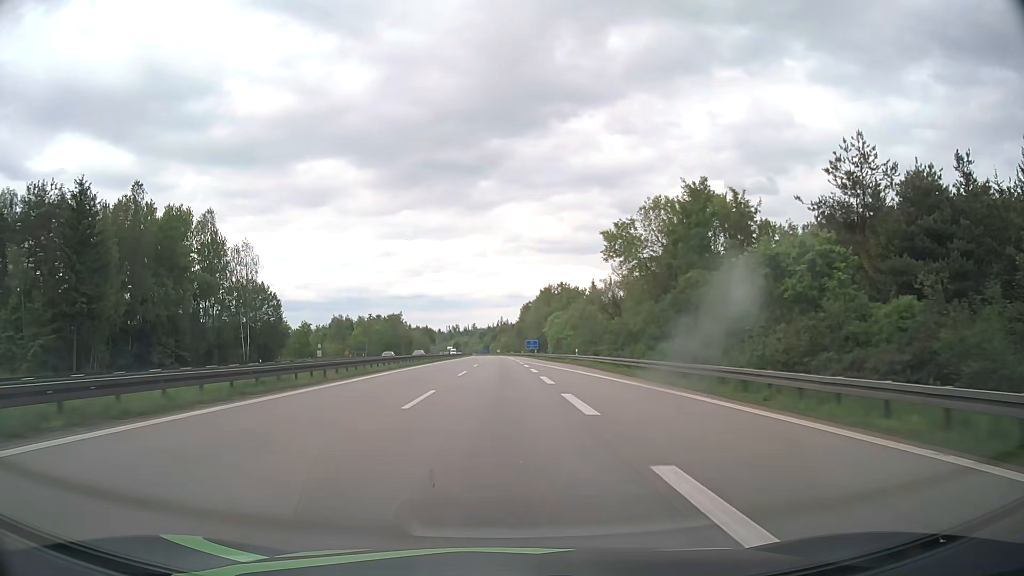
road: motorway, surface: asphalt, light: Day
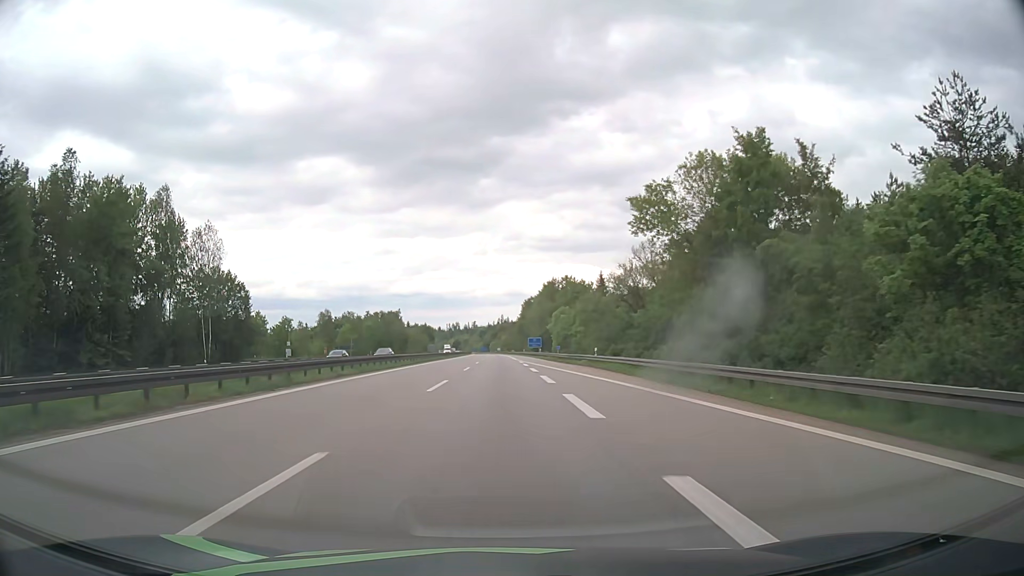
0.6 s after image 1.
(0.0, +12.9) m; 0°
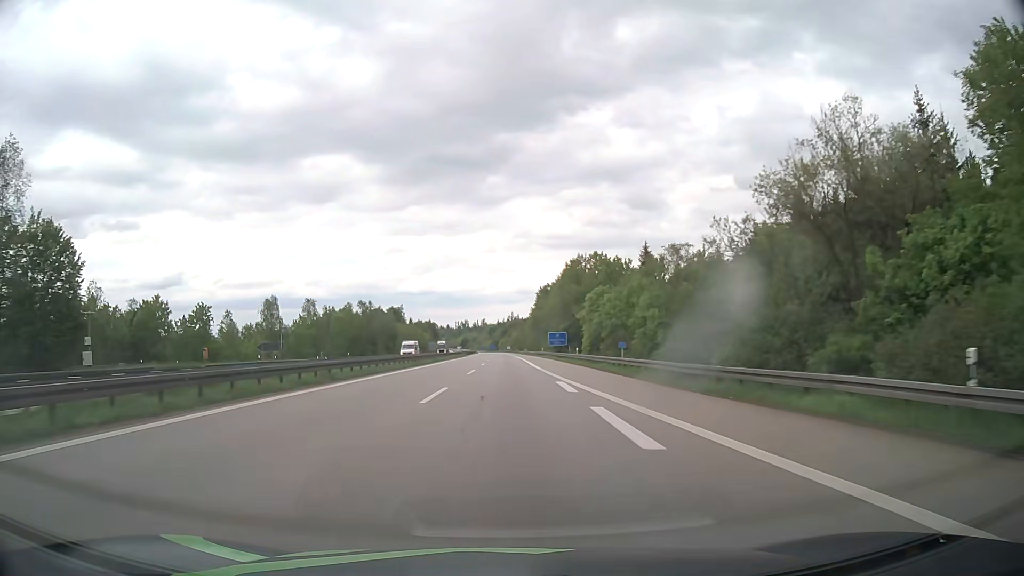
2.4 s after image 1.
(-0.3, +40.2) m; -1°
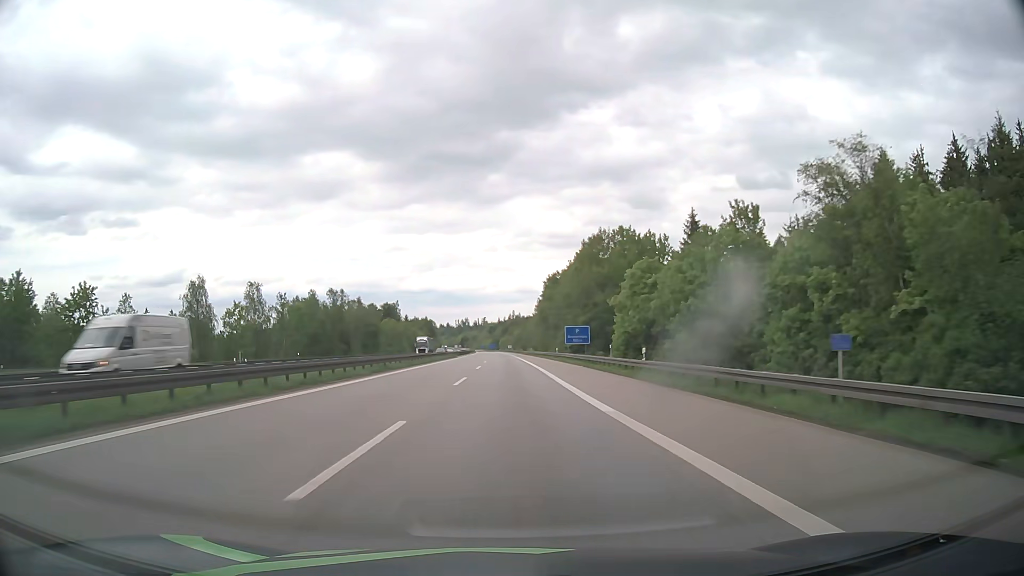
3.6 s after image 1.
(-0.2, +28.1) m; 0°
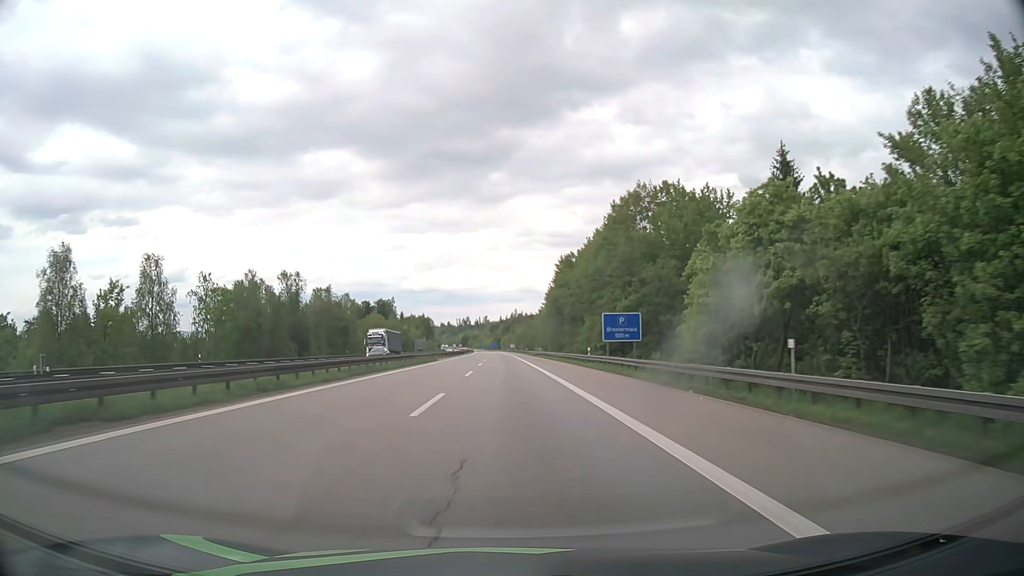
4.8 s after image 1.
(-0.1, +29.2) m; 0°
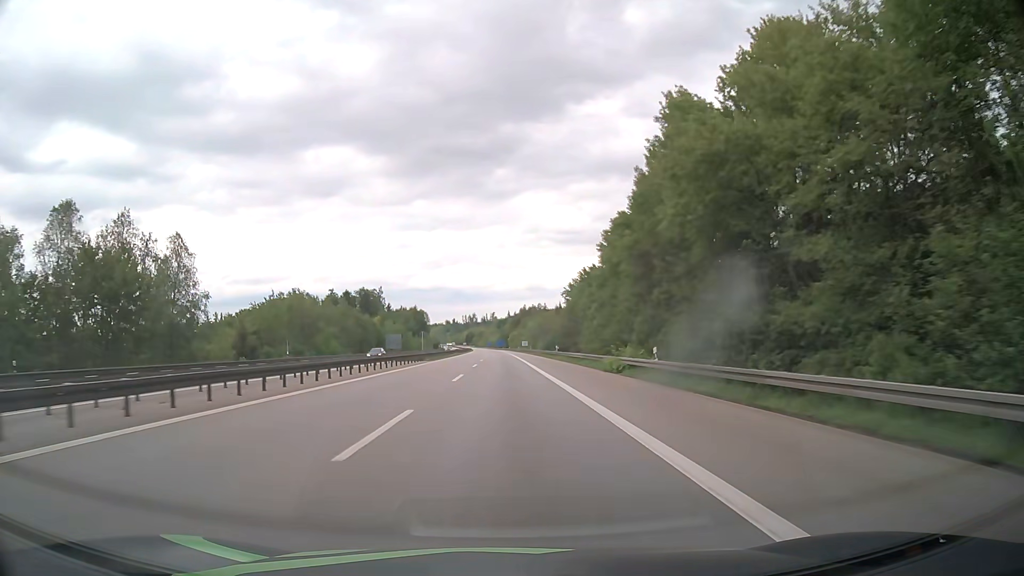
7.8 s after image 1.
(-0.3, +77.4) m; -1°
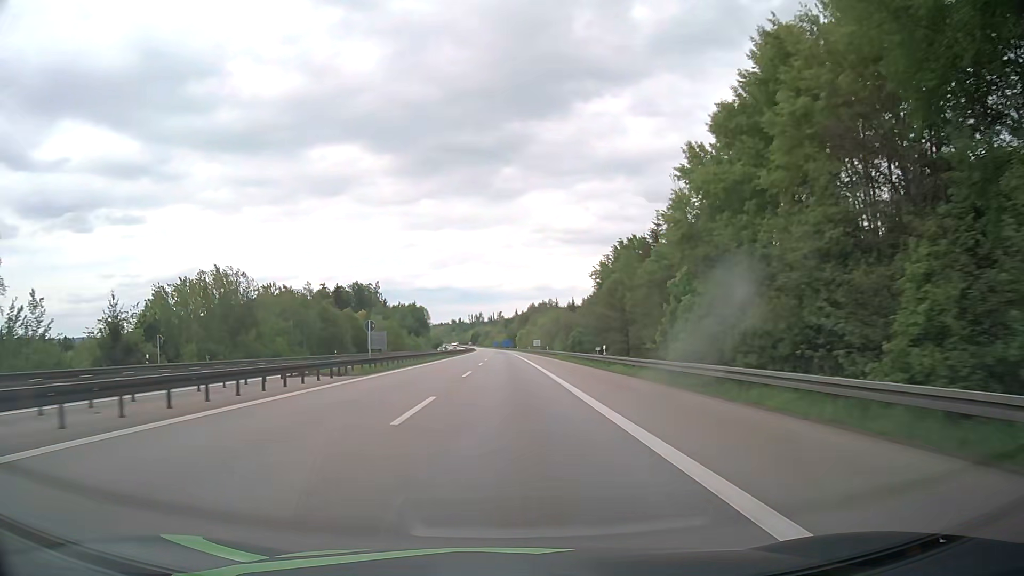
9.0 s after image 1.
(-0.3, +32.7) m; -1°
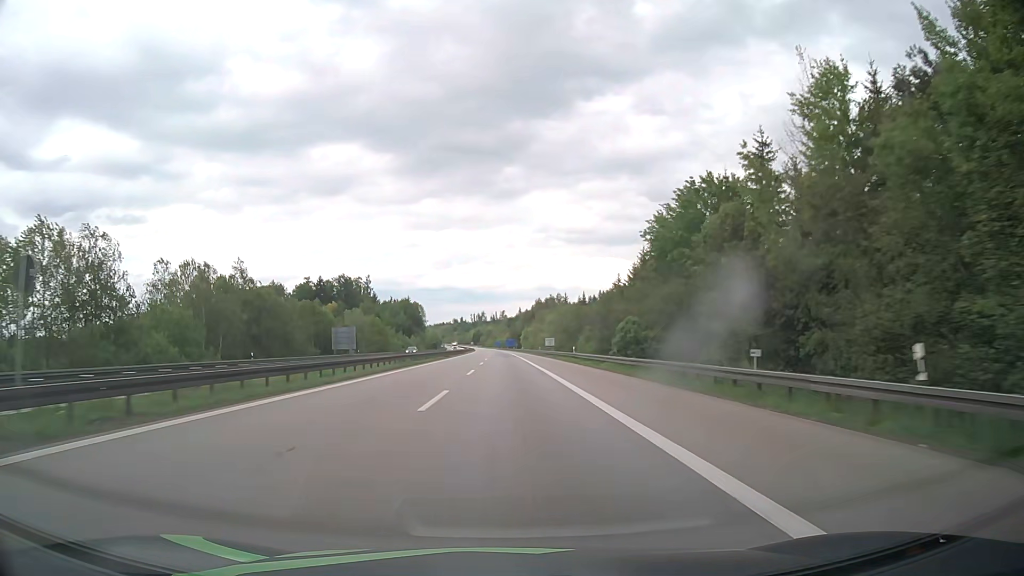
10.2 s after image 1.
(-0.2, +33.6) m; 0°
(0, +10) (0, +20) (0, +30) (0, +40) (0, +50) (0, +60) (-1, +70) (-1, +80) (-1, +90) (-1, +100) m
